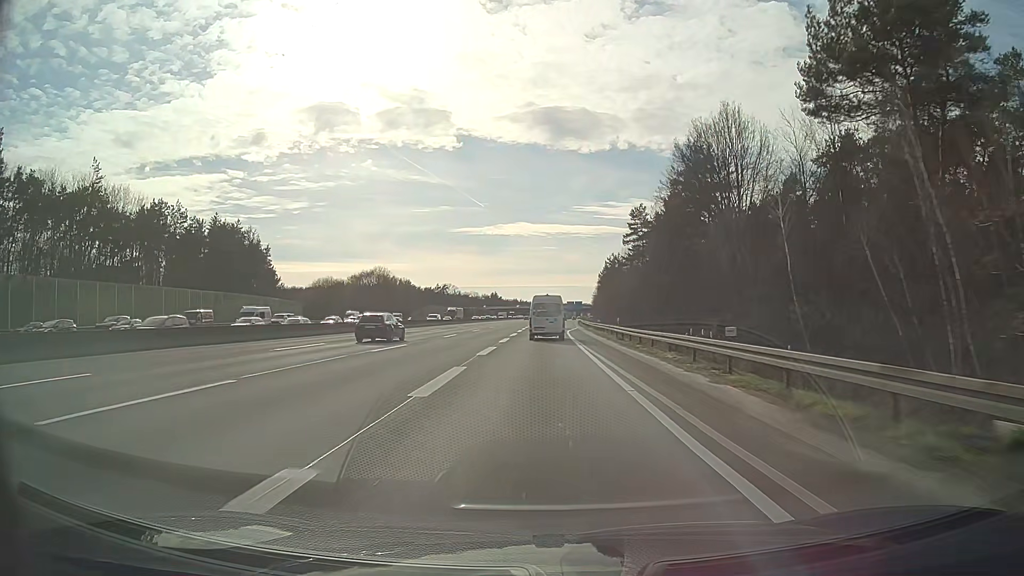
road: motorway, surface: asphalt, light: Day
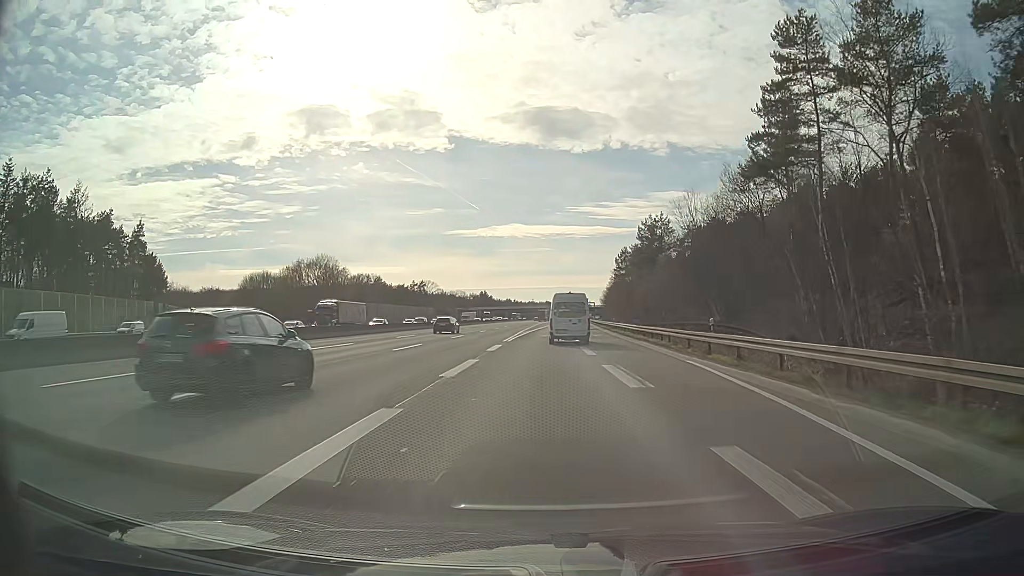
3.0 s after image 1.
(+0.5, +68.2) m; +1°
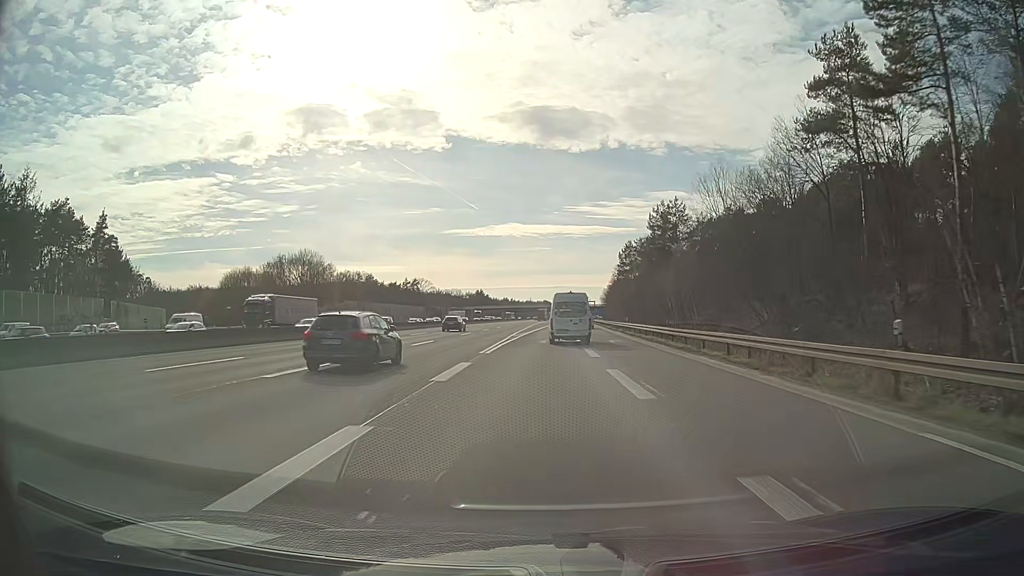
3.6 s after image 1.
(0.0, +13.4) m; 0°
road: motorway_link
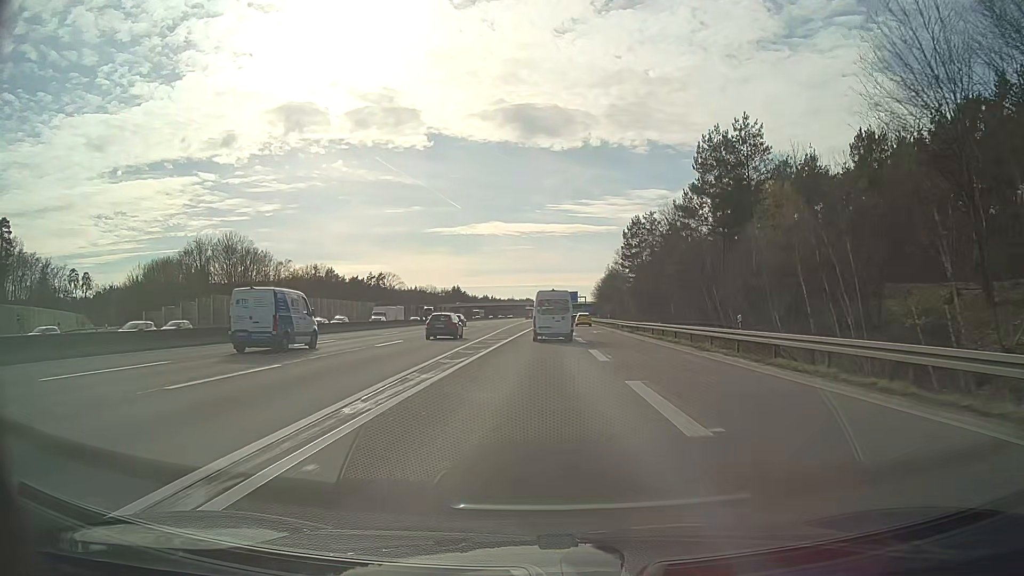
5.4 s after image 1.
(+0.5, +39.9) m; +1°
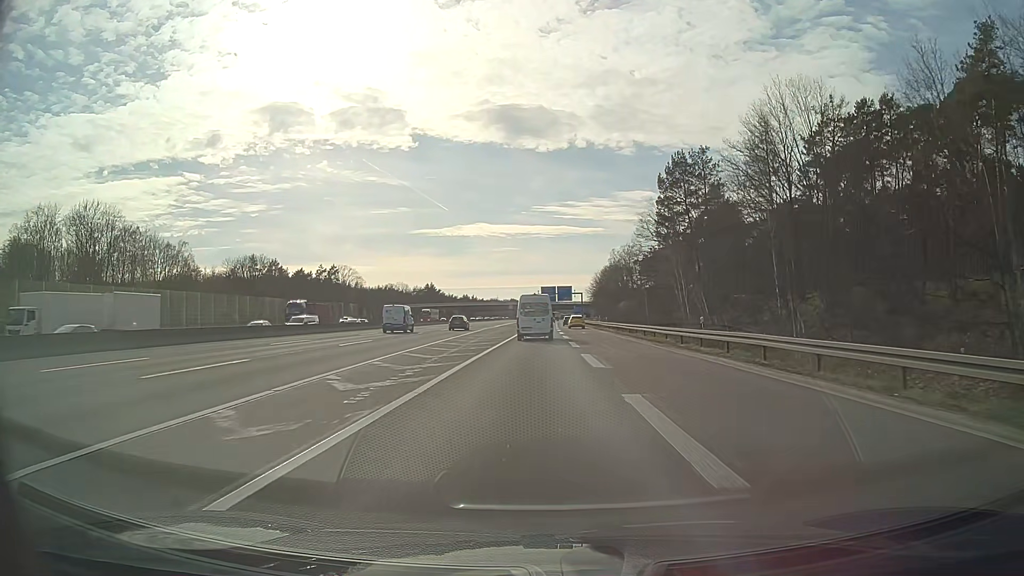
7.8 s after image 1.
(+0.8, +52.1) m; +1°
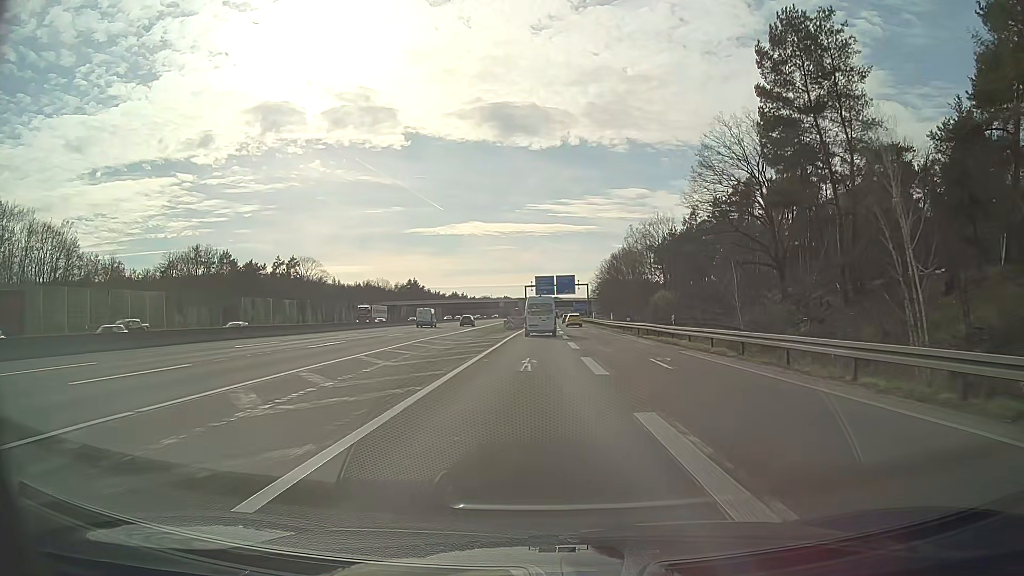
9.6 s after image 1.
(+0.2, +38.3) m; +1°
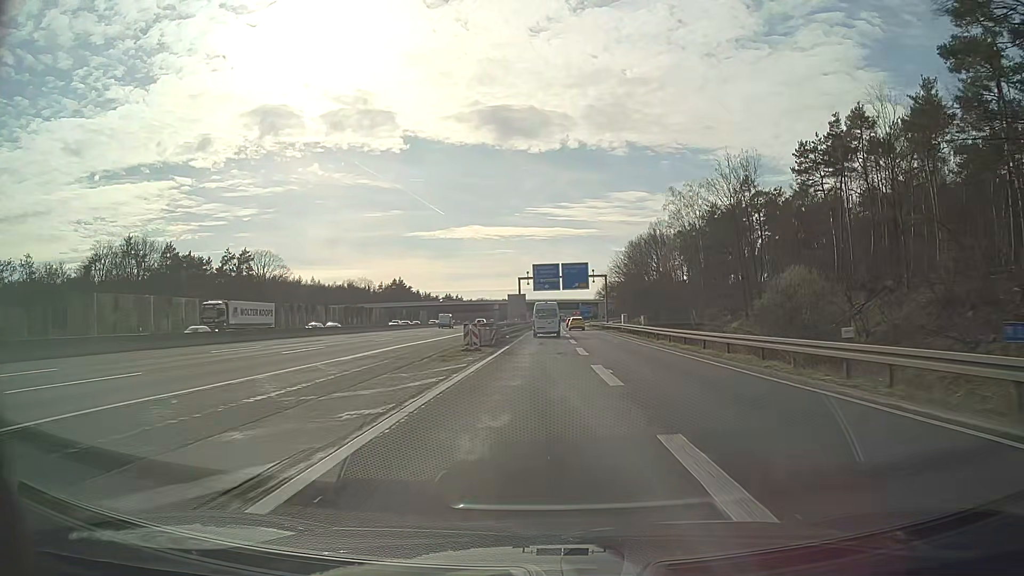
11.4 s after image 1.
(-0.1, +37.6) m; 0°
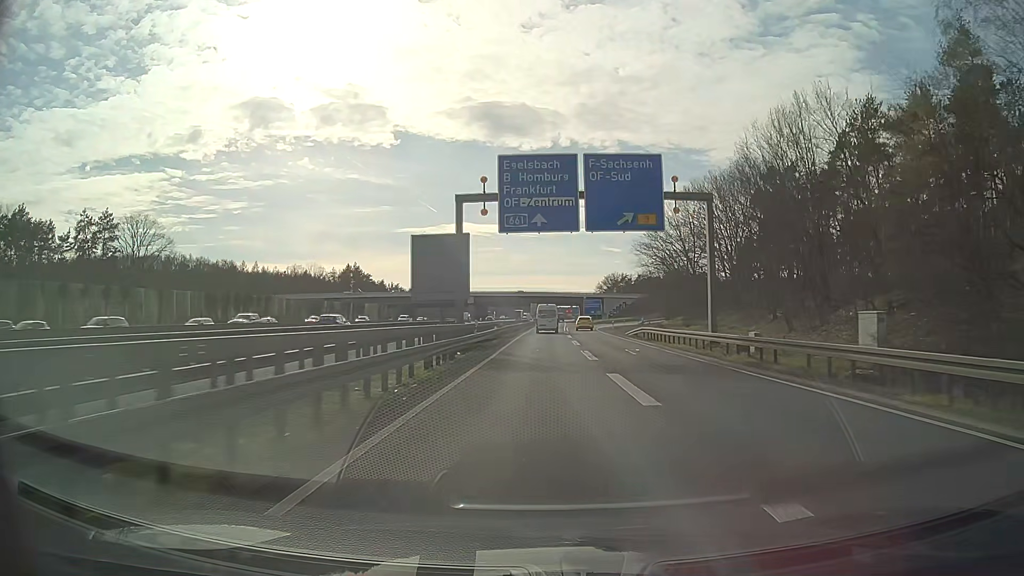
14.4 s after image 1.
(+0.1, +63.1) m; +1°
(0, +10) (0, +20) (0, +30) (0, +40) (0, +50) (+1, +60) (+1, +70) (+1, +80) (+1, +90) (+1, +100) m
